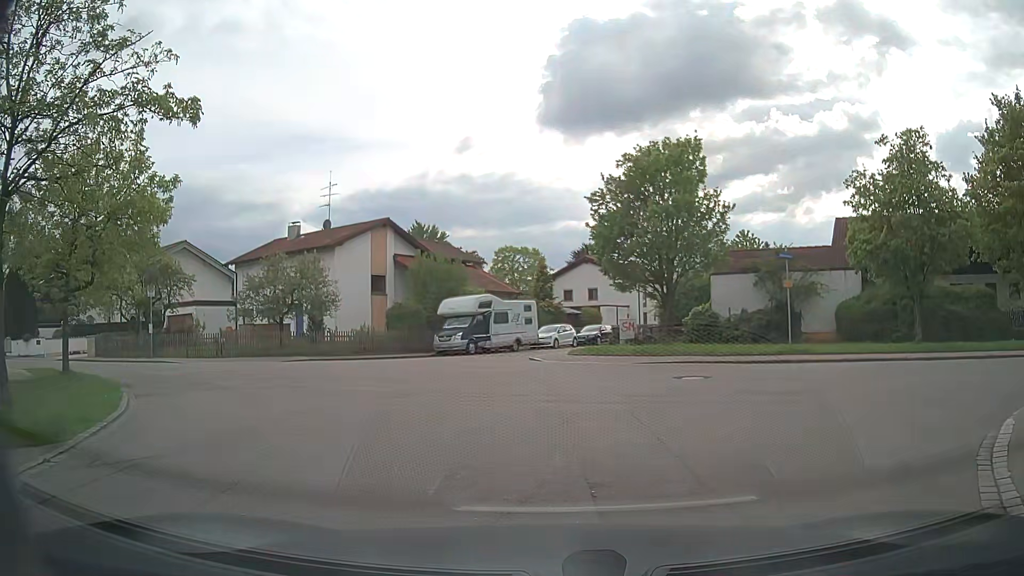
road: residential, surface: asphalt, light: Day
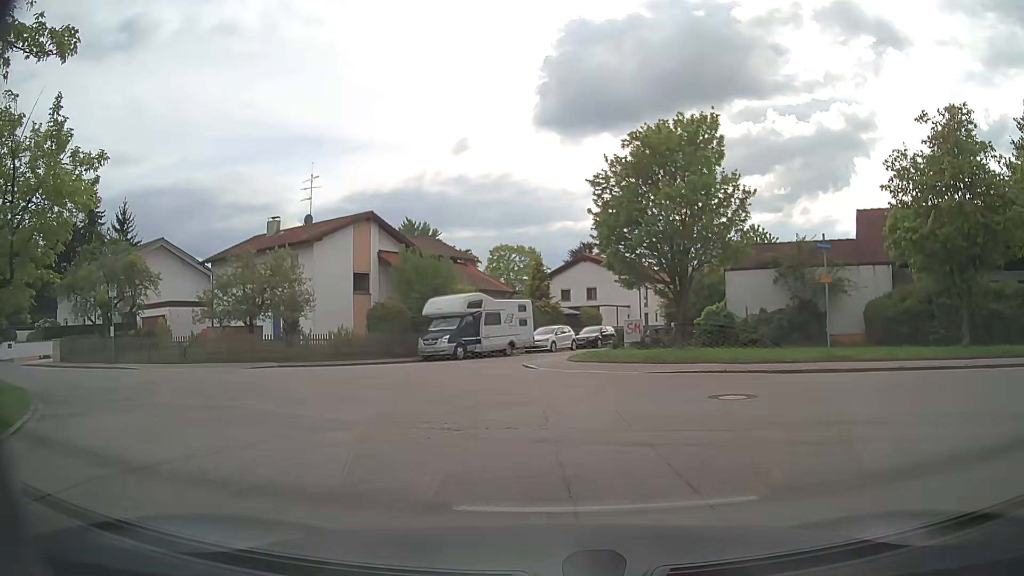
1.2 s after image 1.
(0.0, +3.1) m; 0°
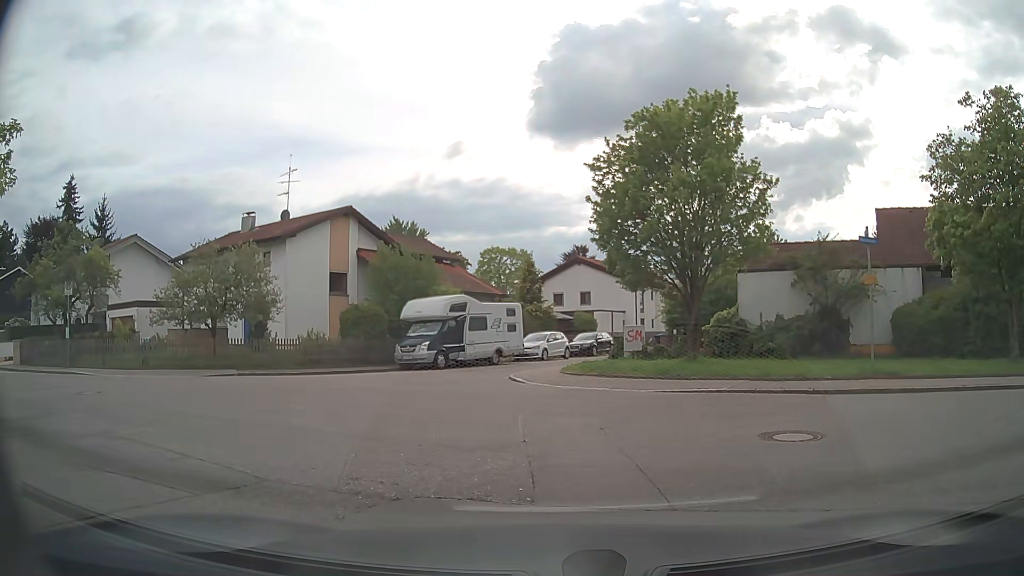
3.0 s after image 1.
(0.0, +2.9) m; -1°
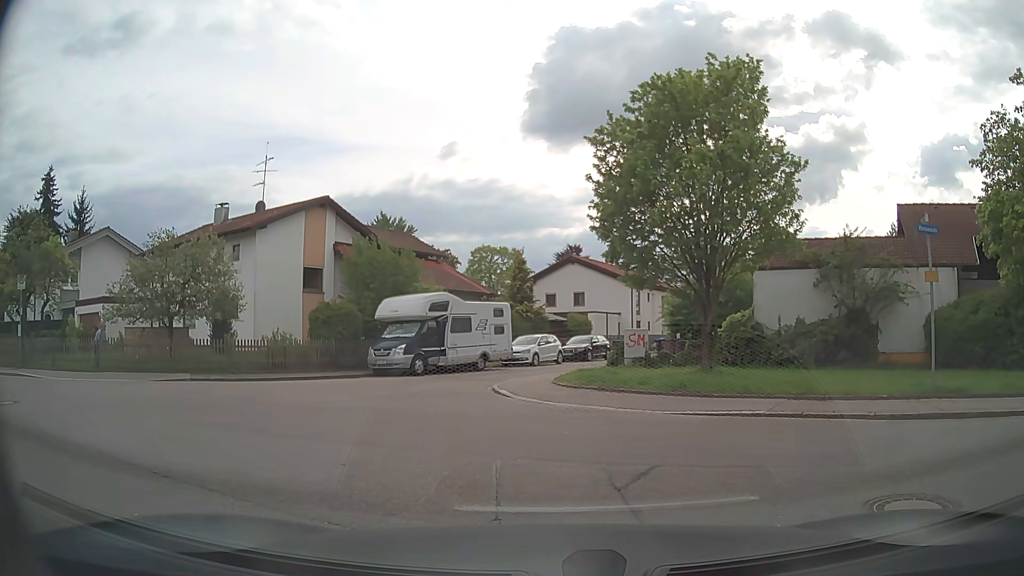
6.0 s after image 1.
(0.0, +2.9) m; 0°
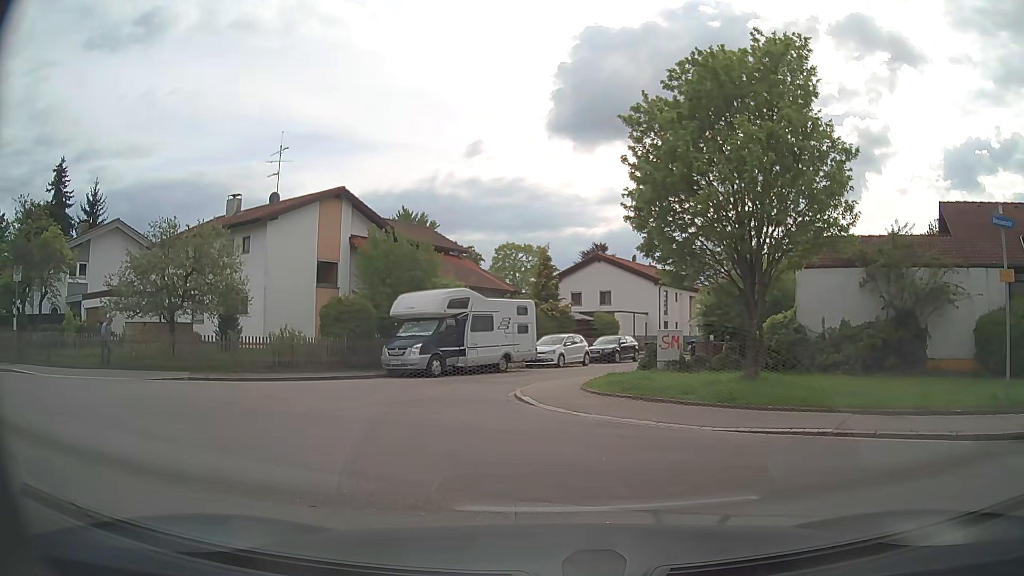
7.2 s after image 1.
(0.0, +1.7) m; 0°
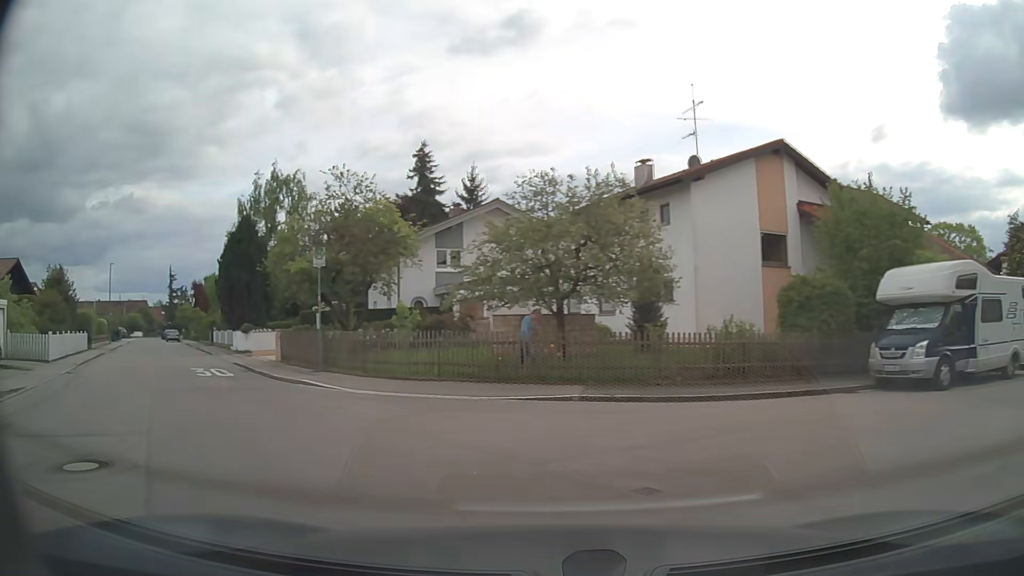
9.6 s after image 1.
(-2.2, +7.0) m; -38°
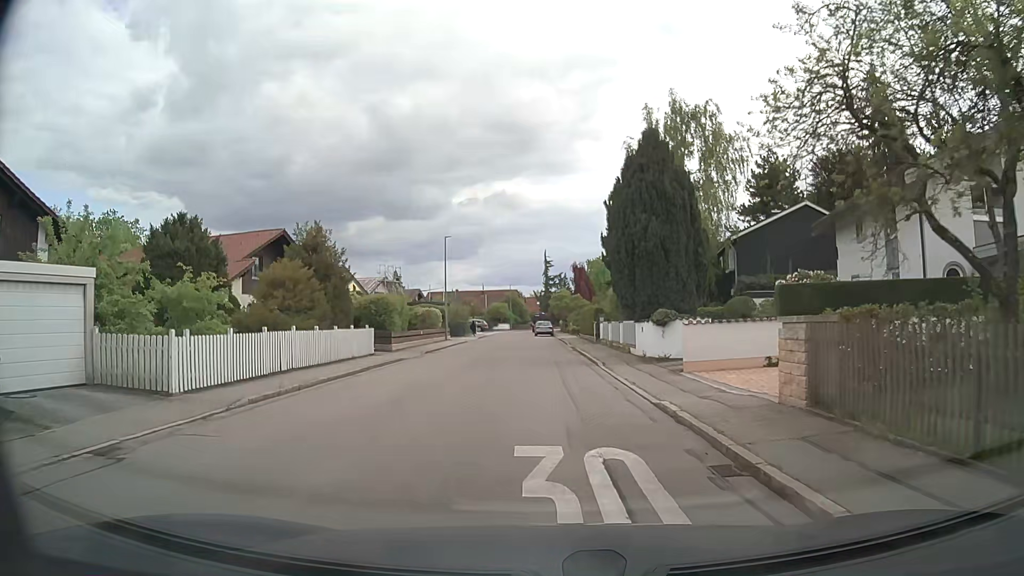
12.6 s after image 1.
(-7.1, +15.8) m; -32°
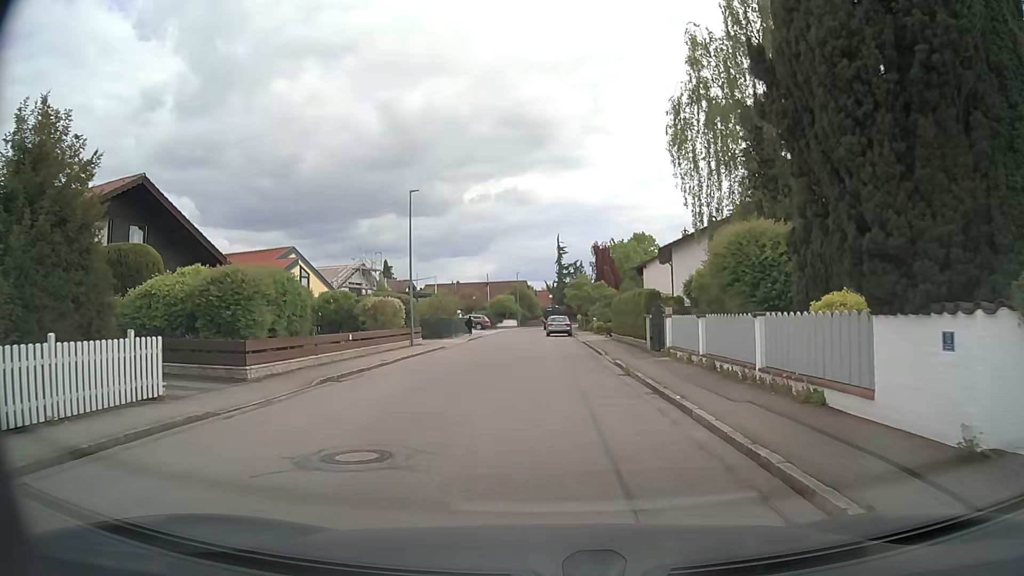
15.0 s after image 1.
(-0.1, +17.0) m; 0°
(0, +10) (0, +20) (-1, +30) (-2, +40) (-3, +50) (-3, +60) (-3, +70) (-3, +80) (0, +89) (+4, +98) m
